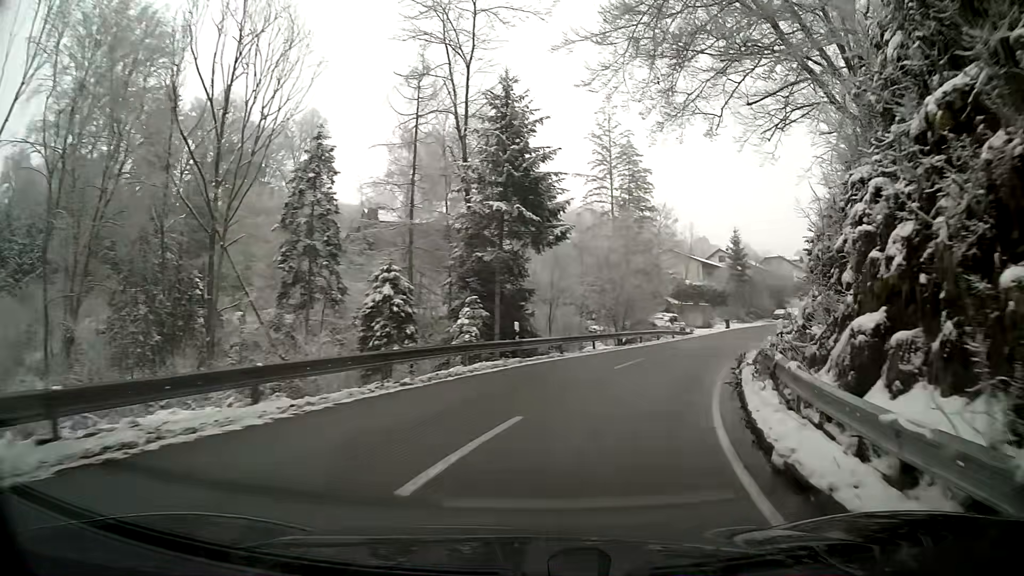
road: tertiary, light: Day
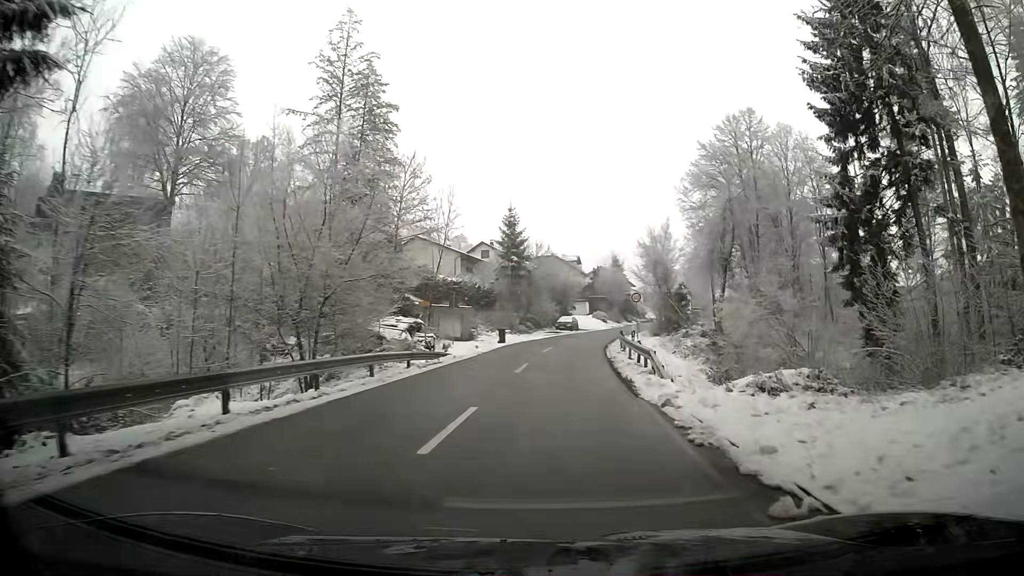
(+4.2, +21.9) m; +18°
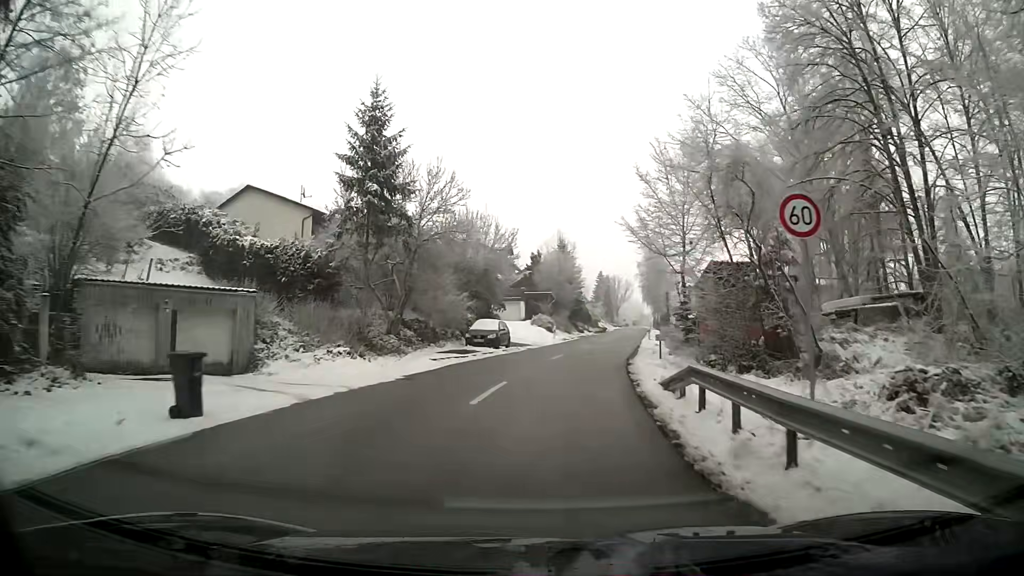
(+1.6, +32.3) m; +7°
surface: asphalt
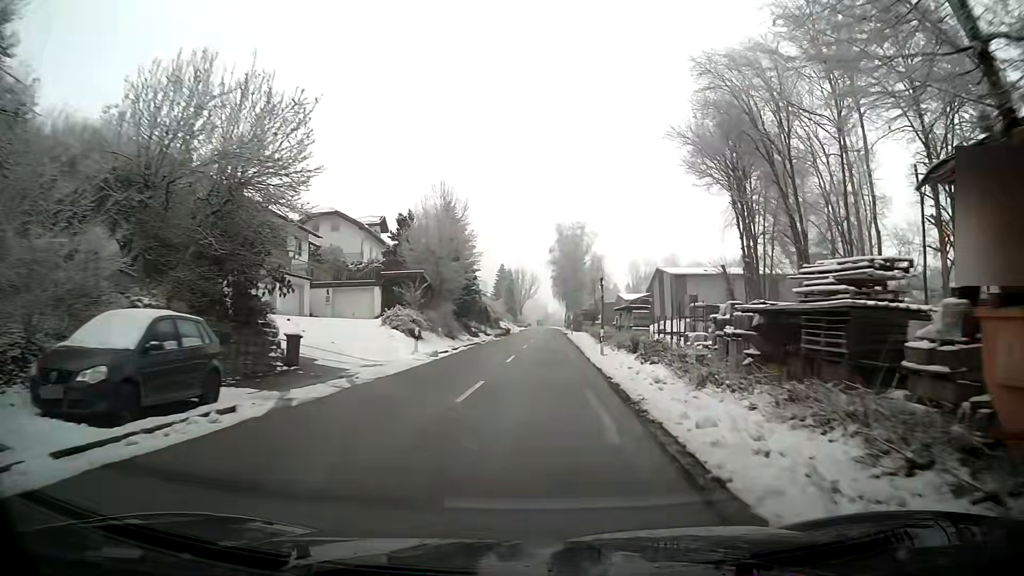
(+2.0, +25.2) m; +8°
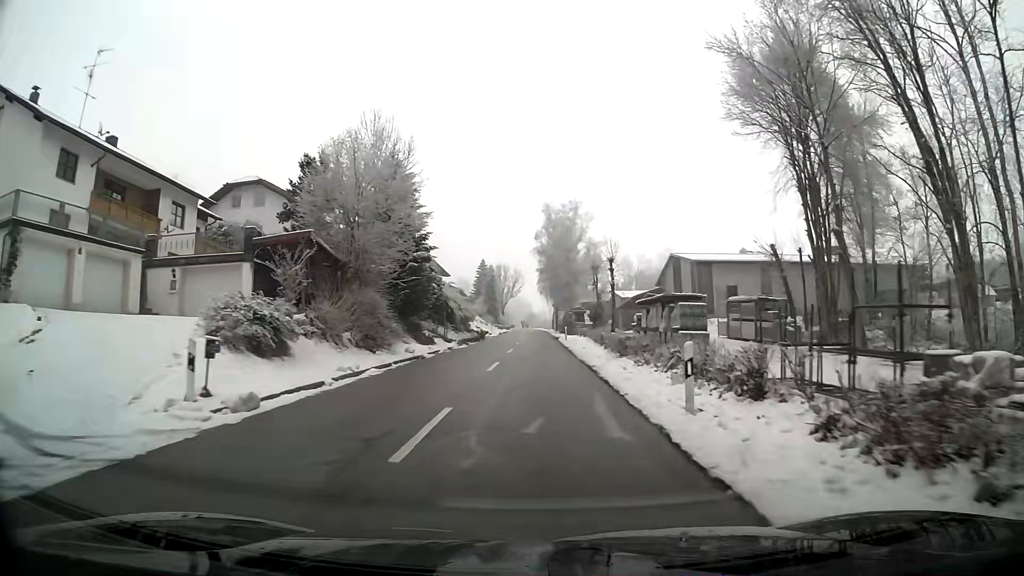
(+0.1, +17.0) m; 0°
